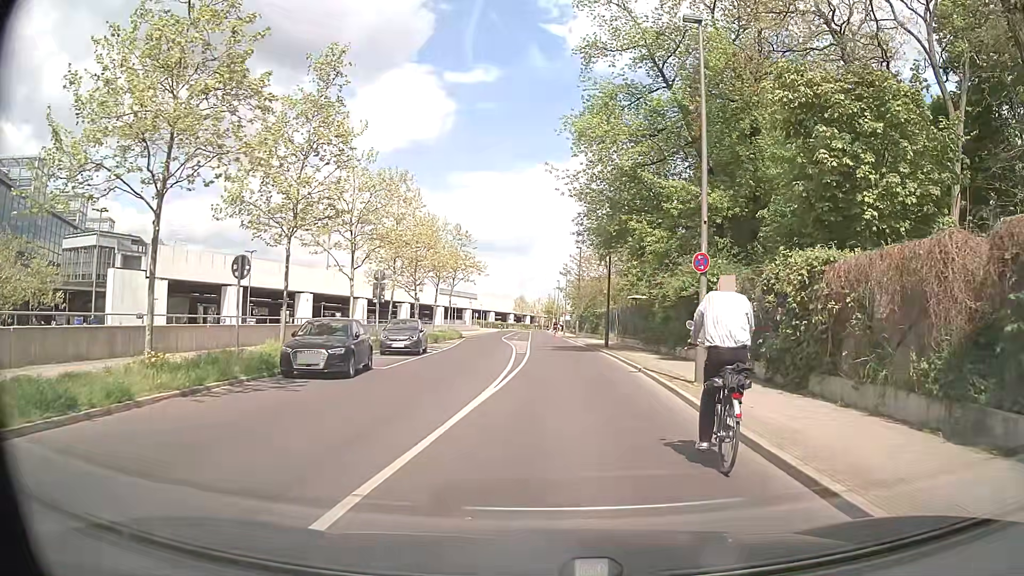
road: unclassified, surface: asphalt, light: Day
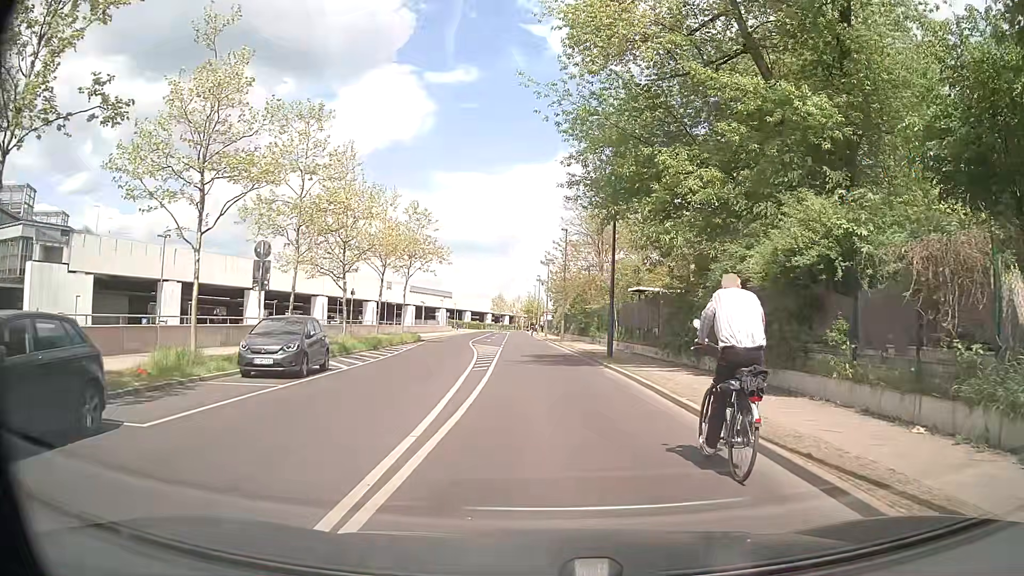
(+0.2, +11.9) m; +3°
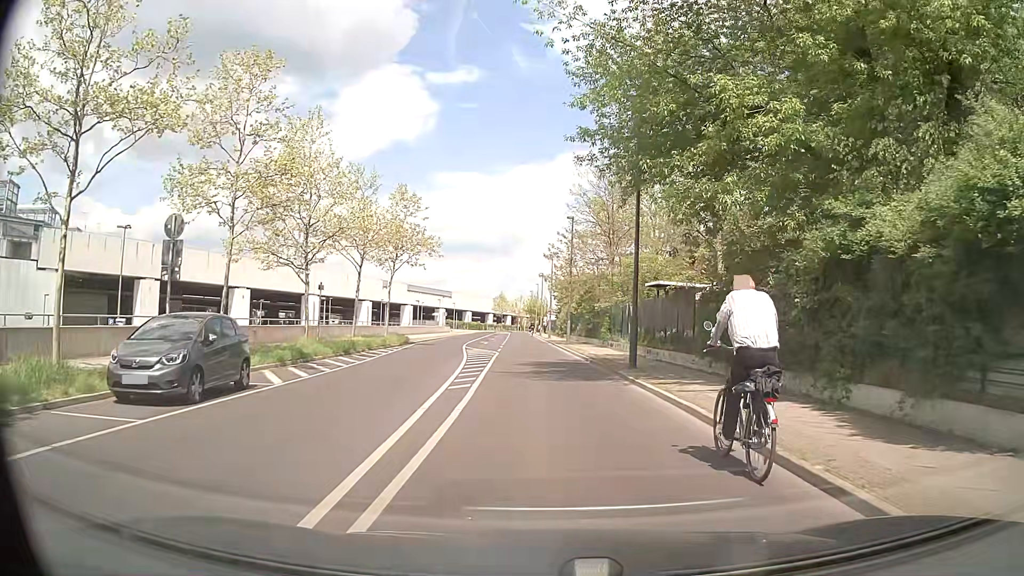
(-0.2, +5.7) m; -2°
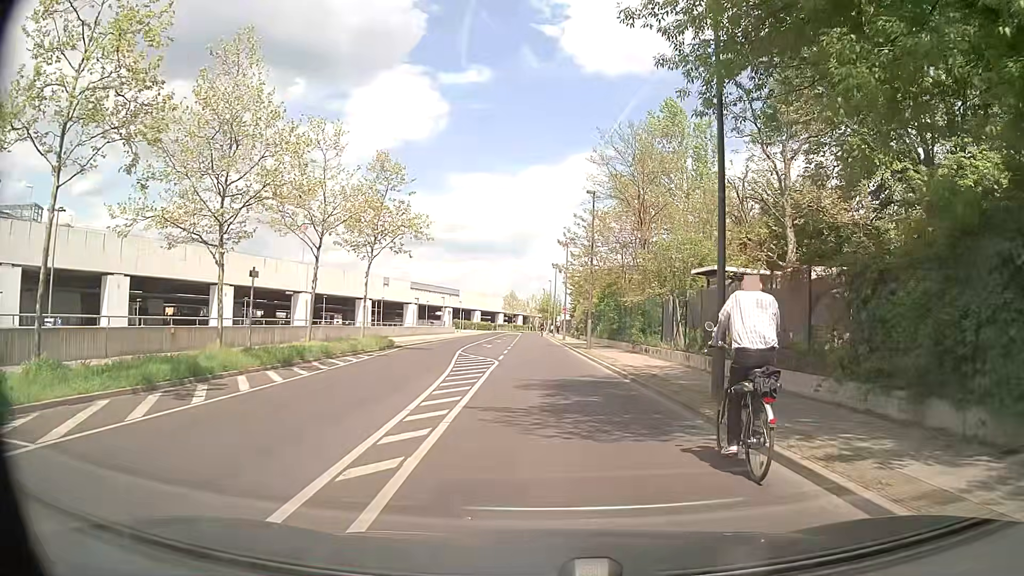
(0.0, +8.5) m; -1°
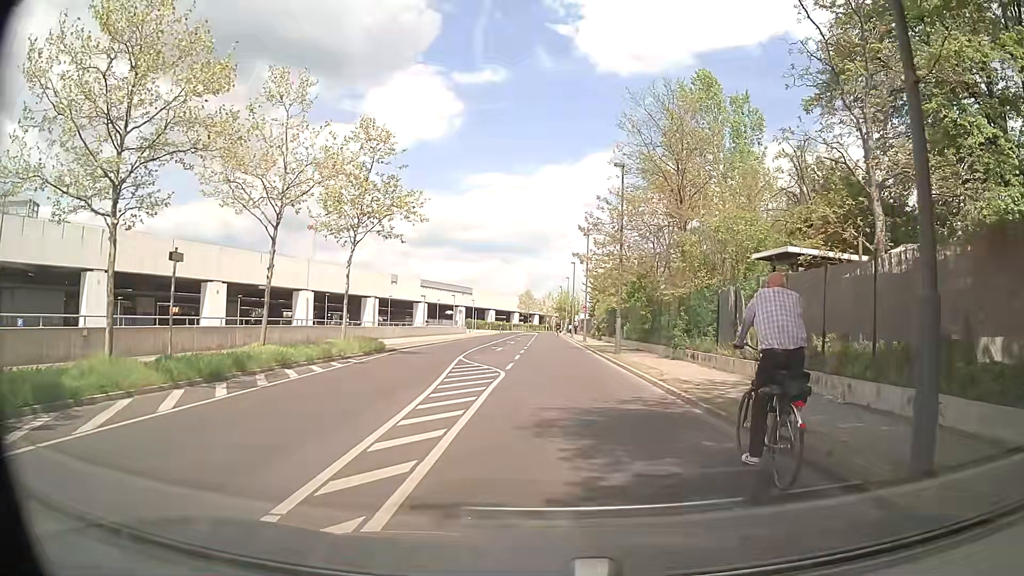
(-0.1, +6.1) m; -1°
